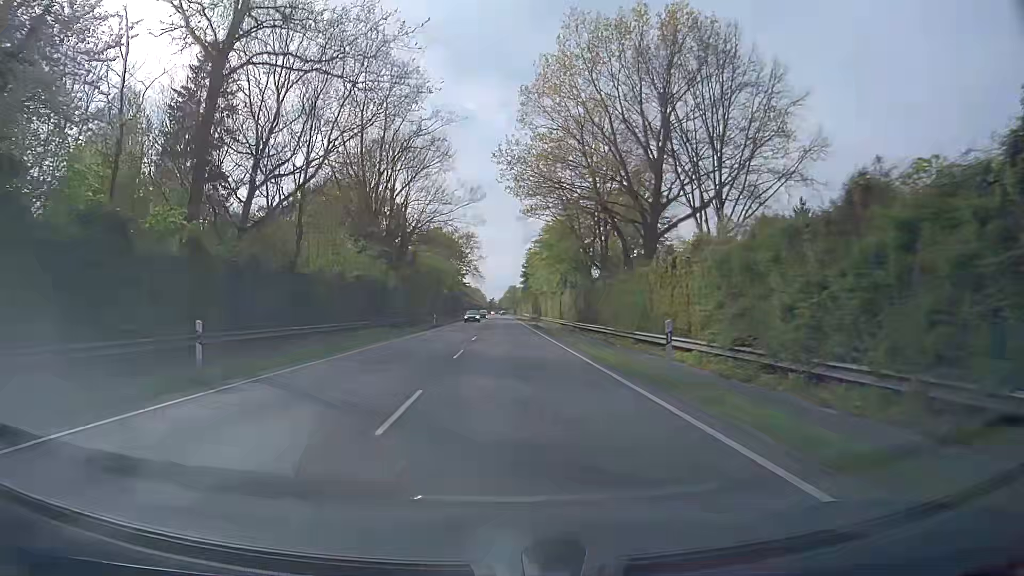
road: primary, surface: asphalt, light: Day
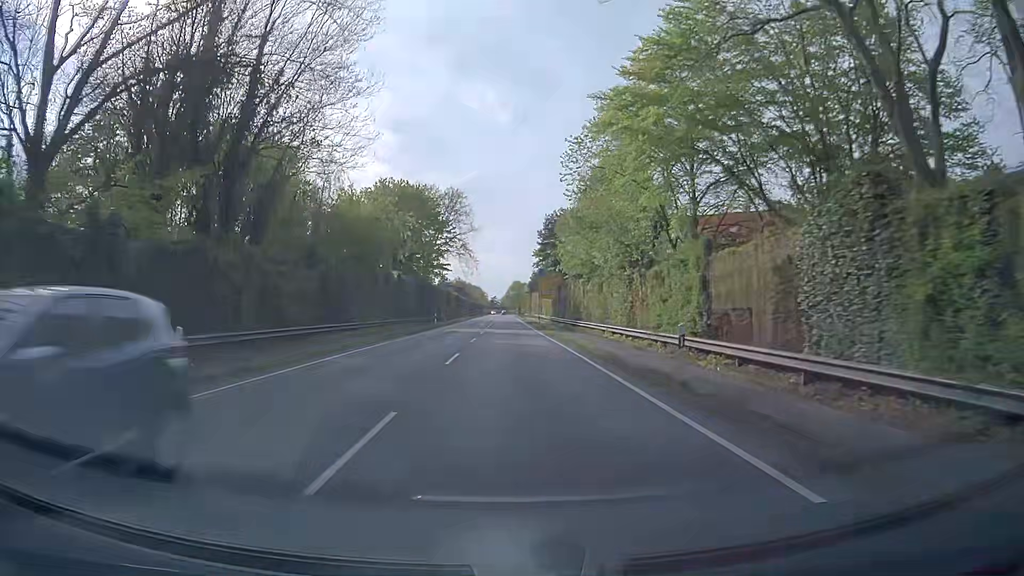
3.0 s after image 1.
(-0.1, +50.7) m; 0°
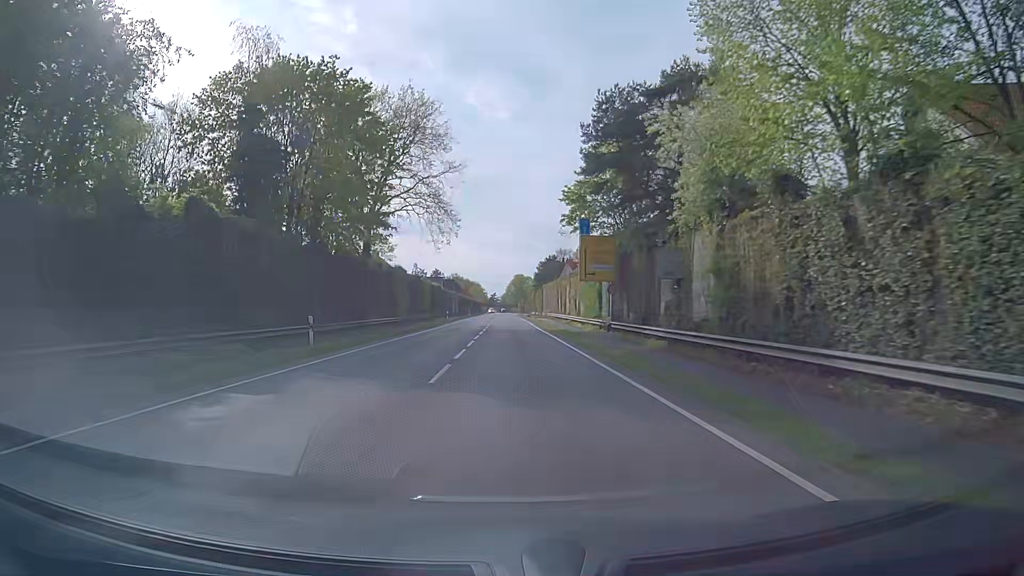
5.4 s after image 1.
(+0.1, +40.9) m; 0°
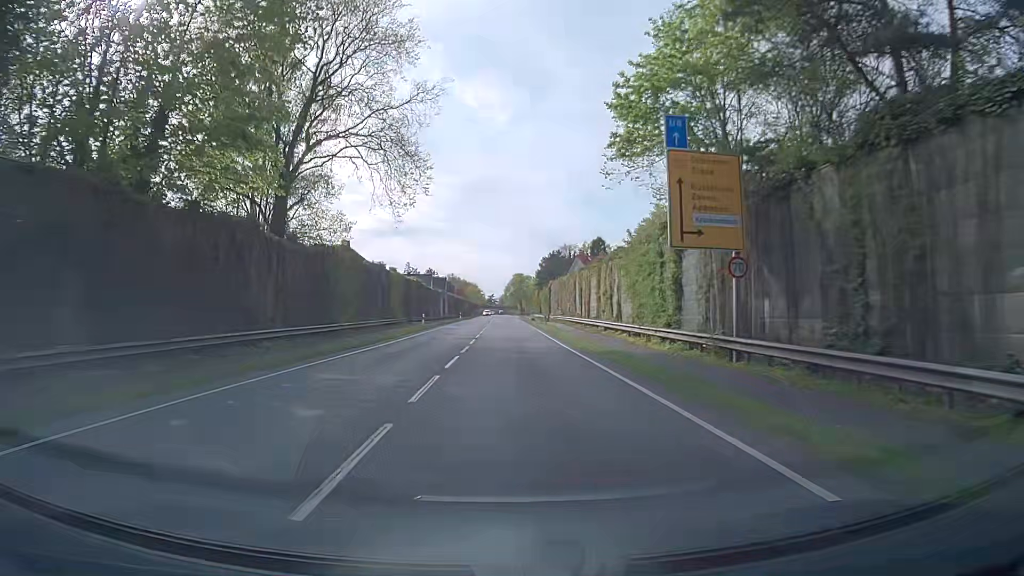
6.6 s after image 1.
(0.0, +20.4) m; 0°
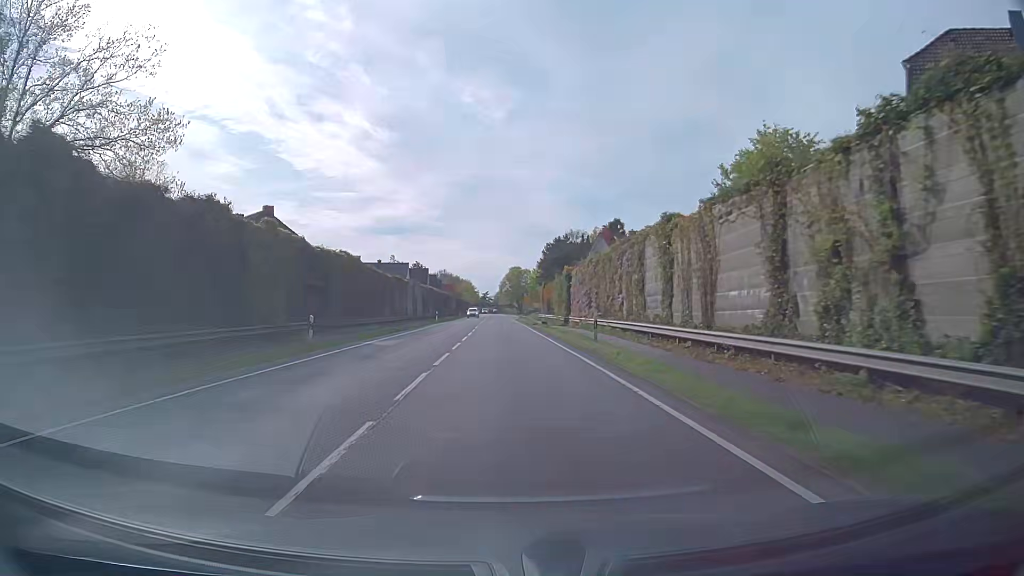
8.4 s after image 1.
(-0.2, +29.8) m; 0°
(0, +10) (0, +20) (0, +30) (0, +40) (0, +50) (0, +60) (-1, +70) (-1, +80) (-1, +90) (0, +100) m
